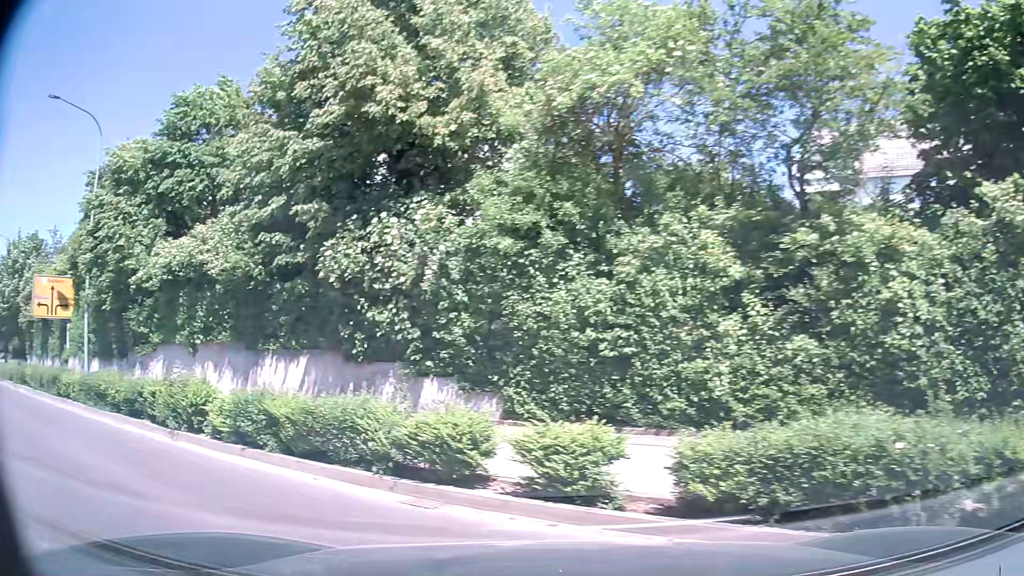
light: Day
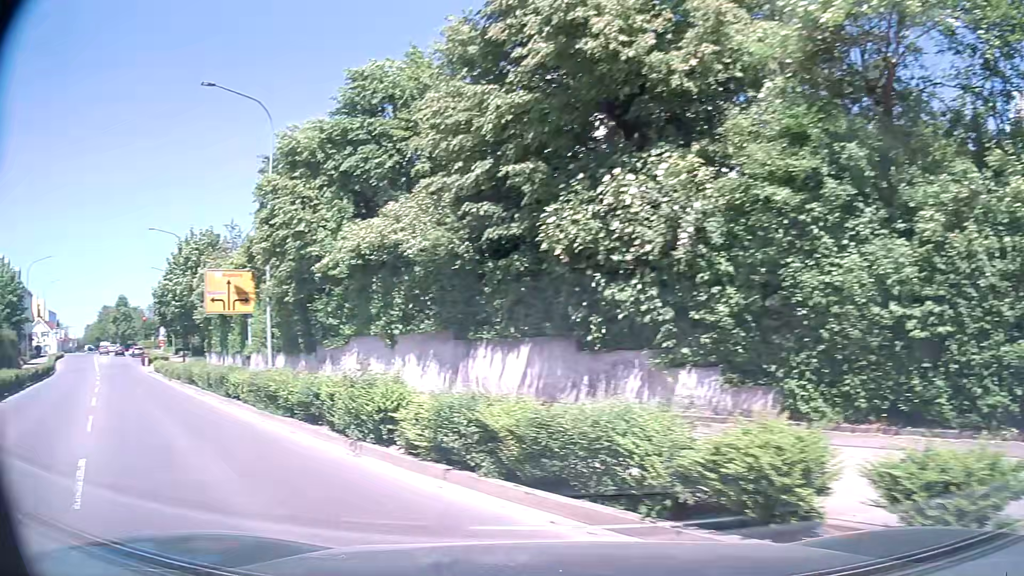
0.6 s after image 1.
(-0.4, +2.4) m; -20°
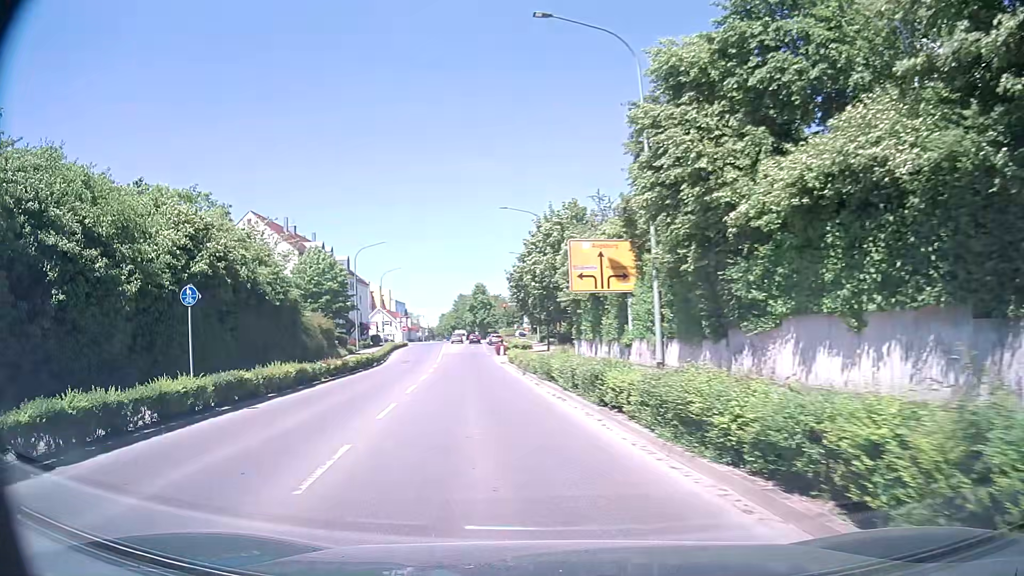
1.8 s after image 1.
(-2.0, +6.0) m; -31°
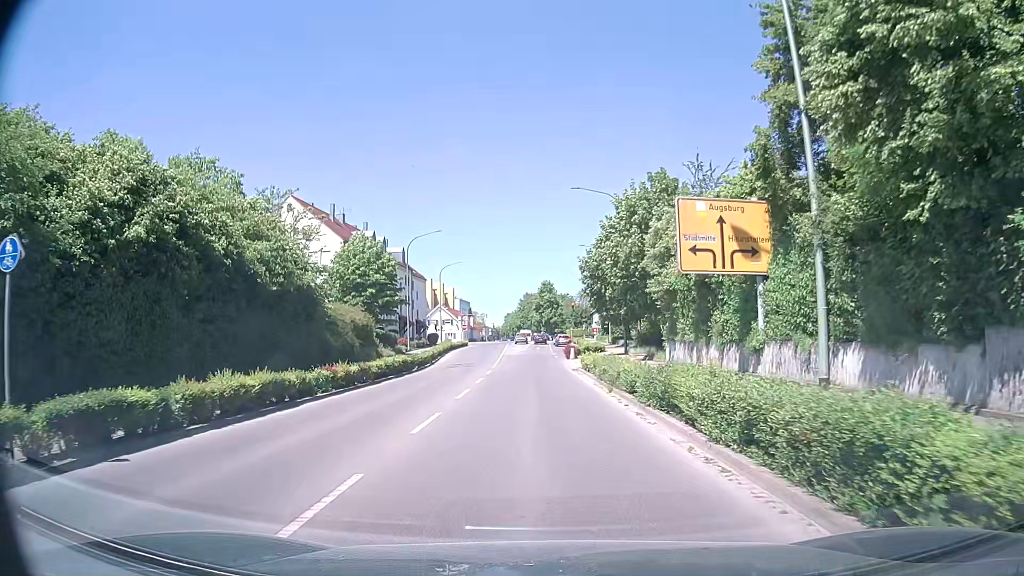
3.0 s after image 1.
(-0.8, +8.2) m; -6°
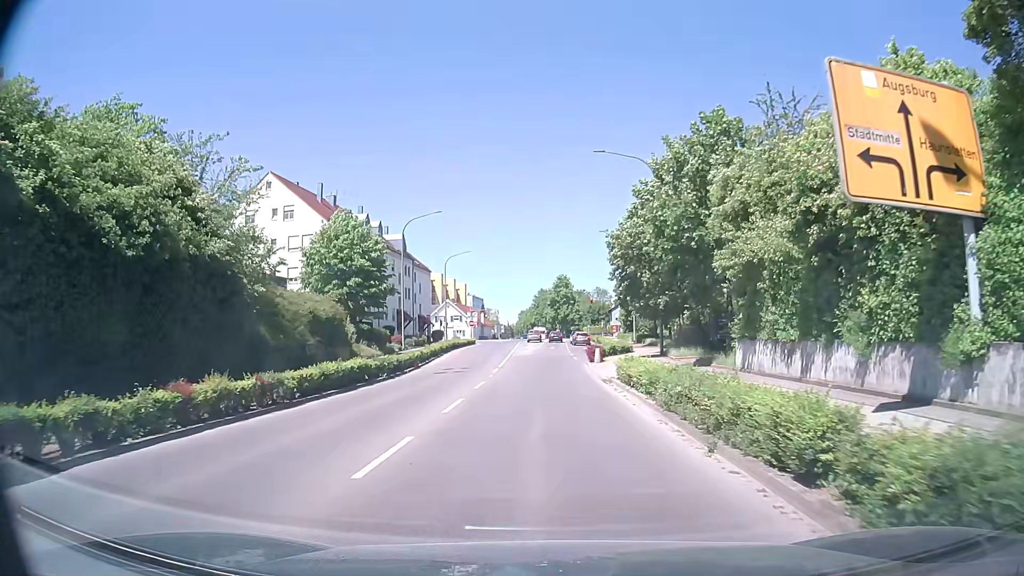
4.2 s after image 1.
(-0.1, +9.7) m; -2°
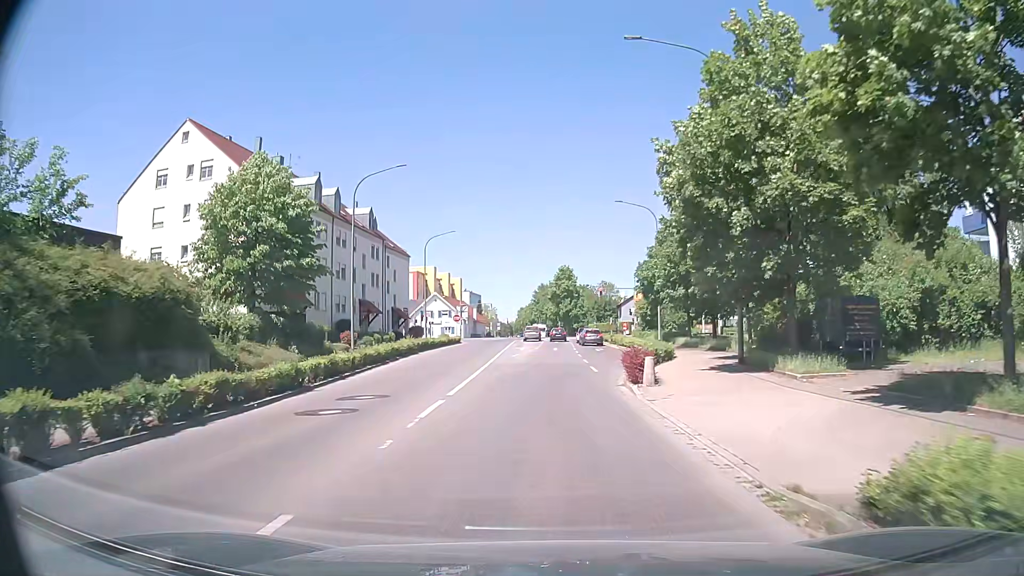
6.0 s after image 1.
(+0.1, +16.4) m; +1°
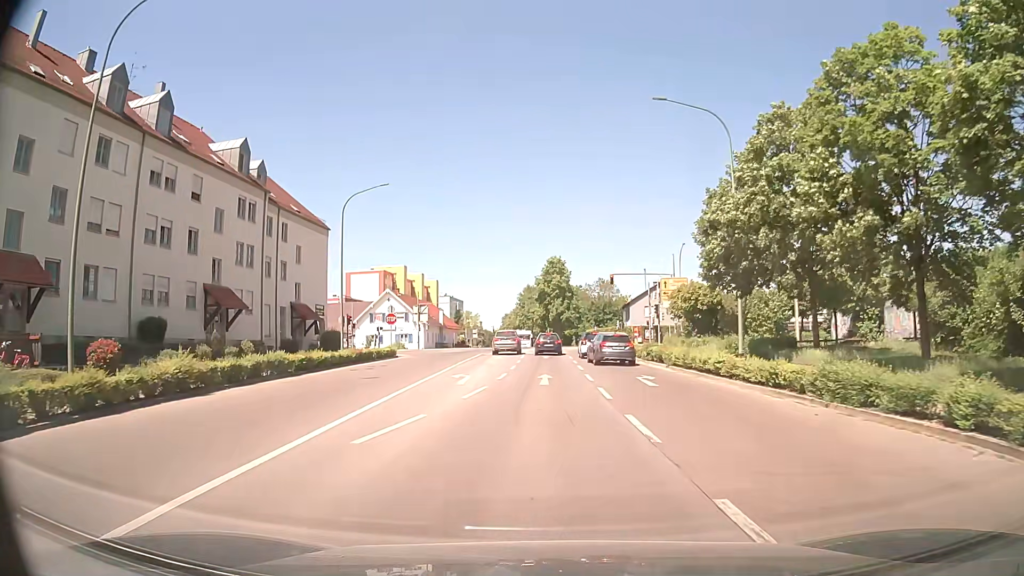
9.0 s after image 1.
(+0.1, +27.8) m; +1°
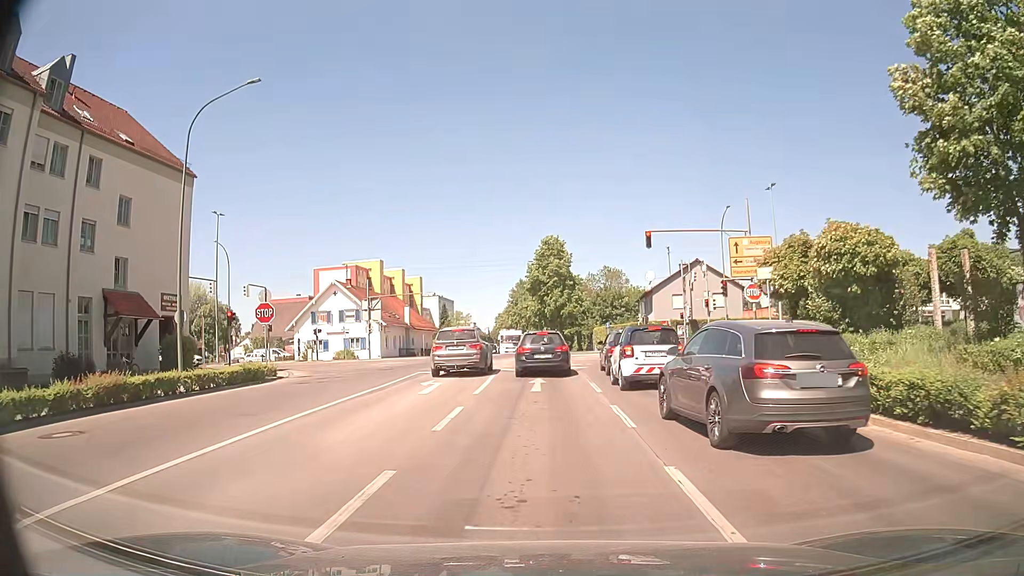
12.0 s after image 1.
(-0.2, +22.4) m; -1°
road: secondary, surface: asphalt
